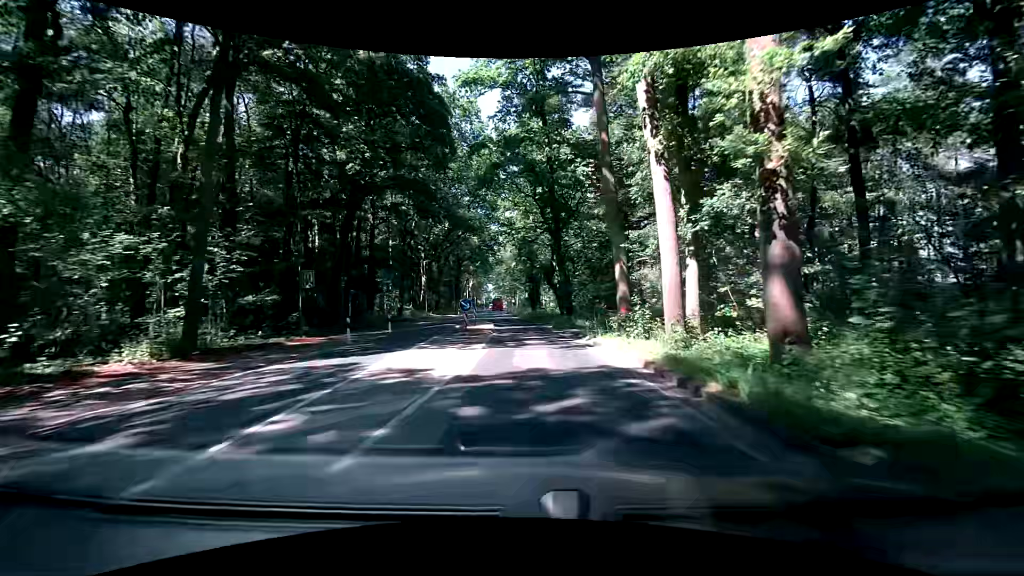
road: secondary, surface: asphalt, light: Day
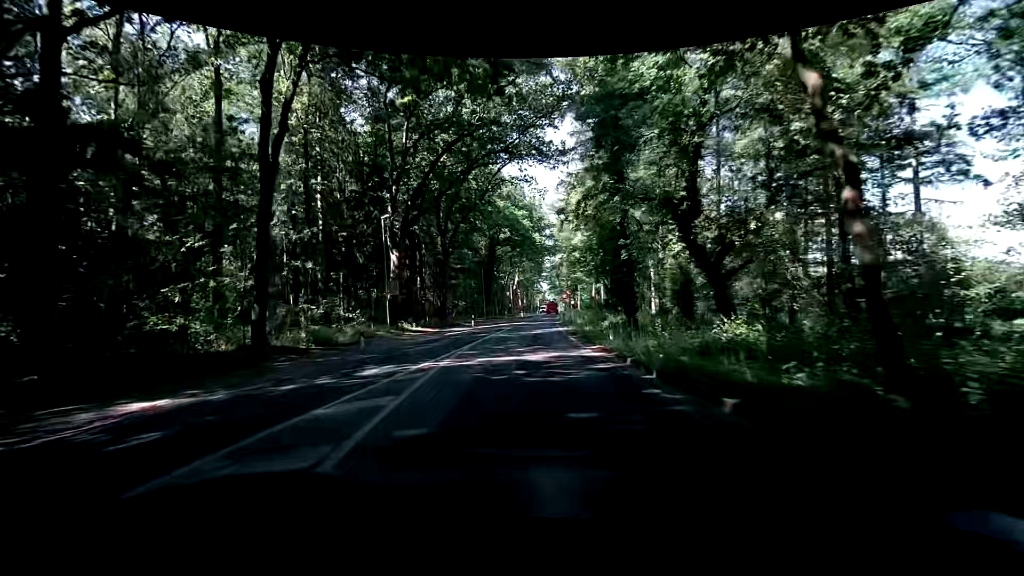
(-1.1, +38.0) m; -6°
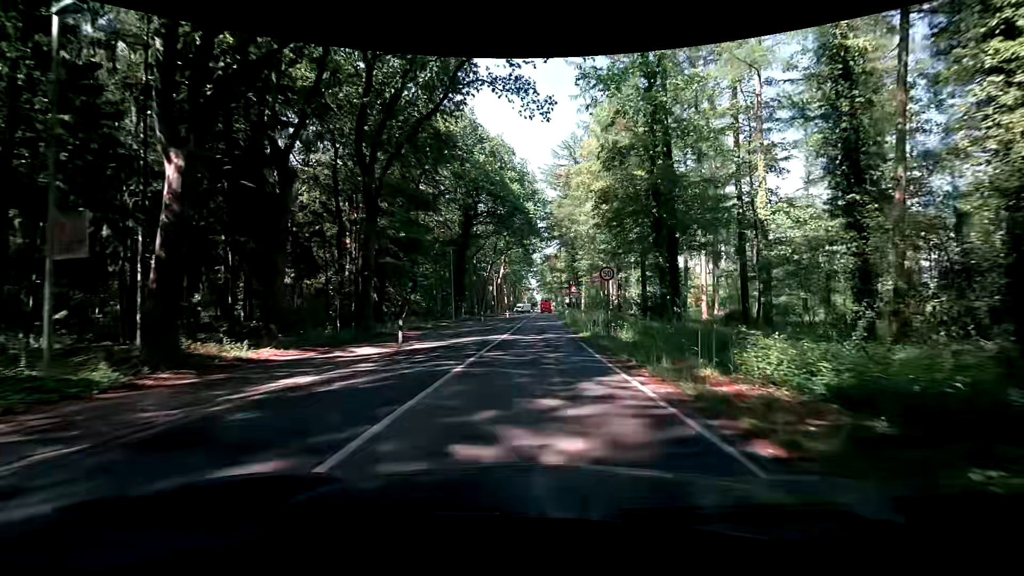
(0.0, +22.3) m; 0°
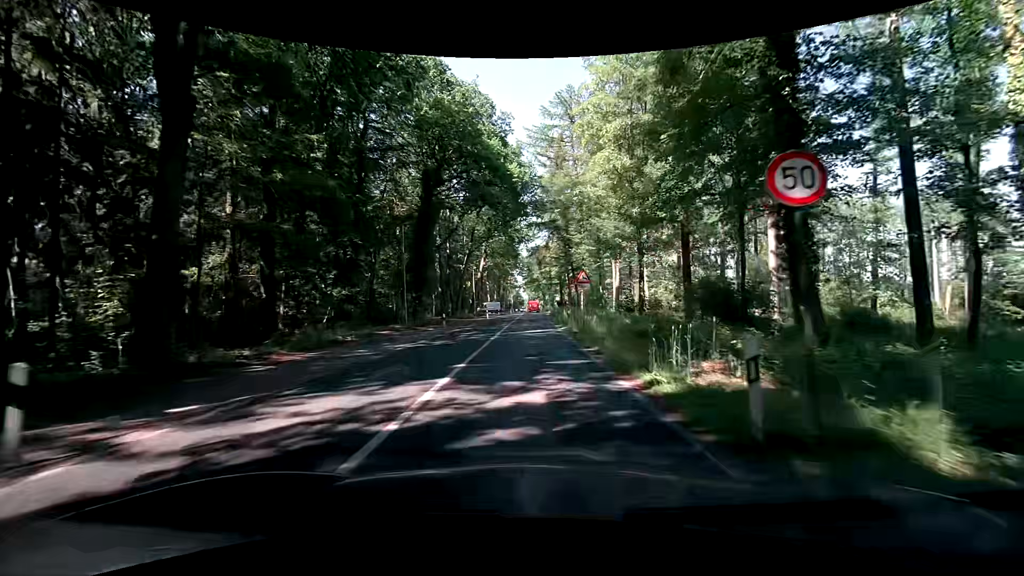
(+0.7, +14.8) m; +3°
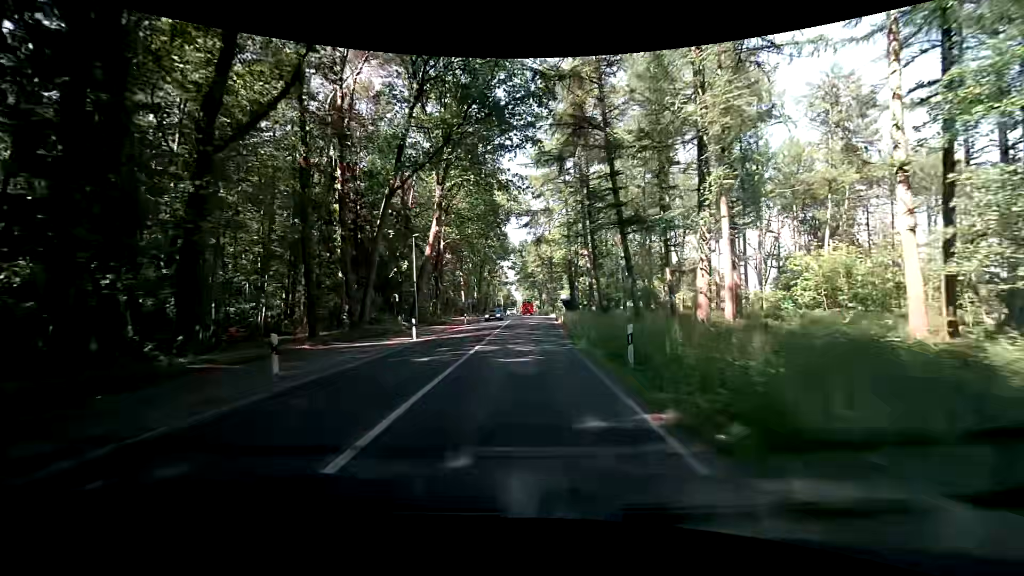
(+0.6, +37.7) m; +1°
